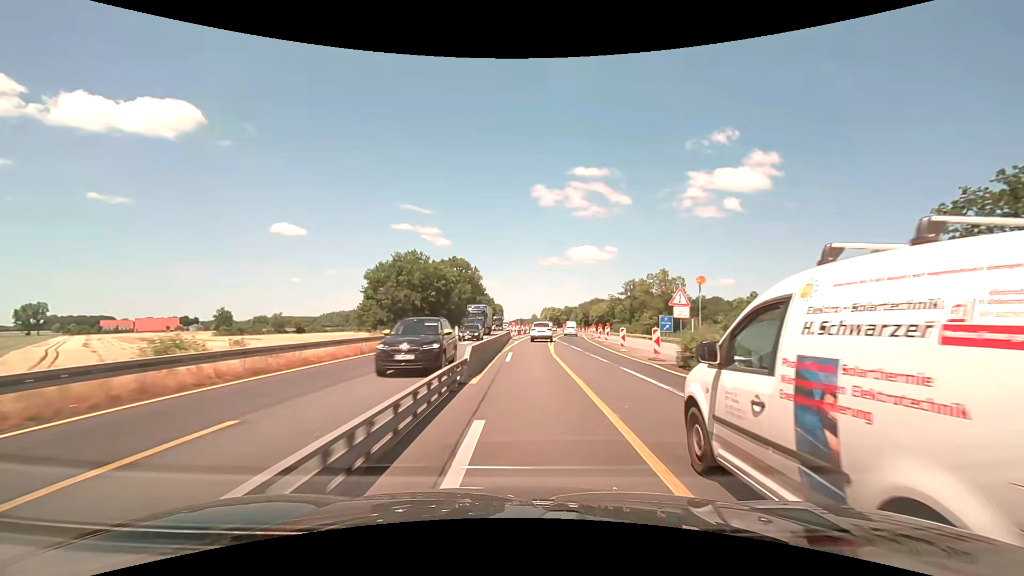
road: motorway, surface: asphalt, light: Day
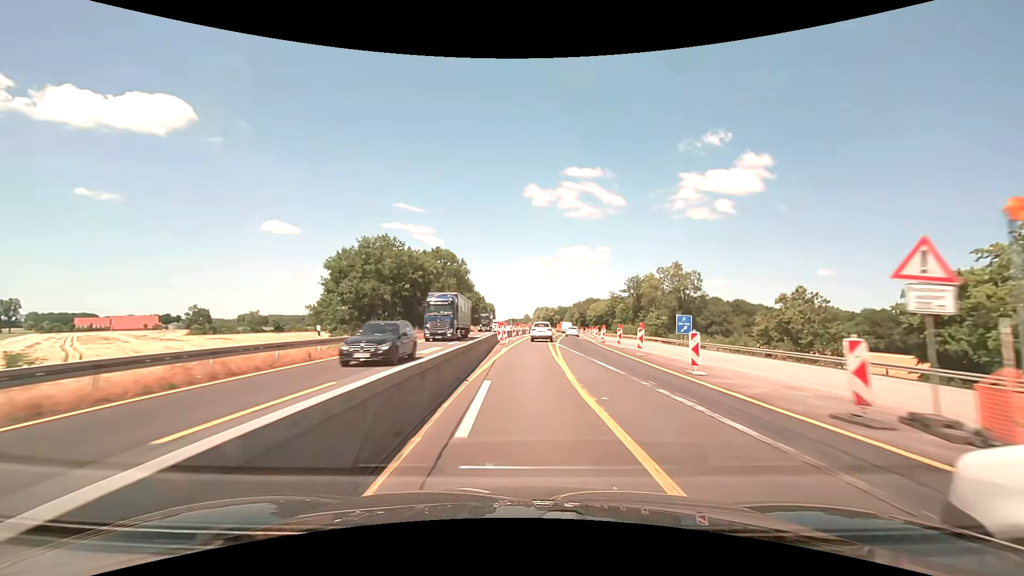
(0.0, +12.8) m; 0°
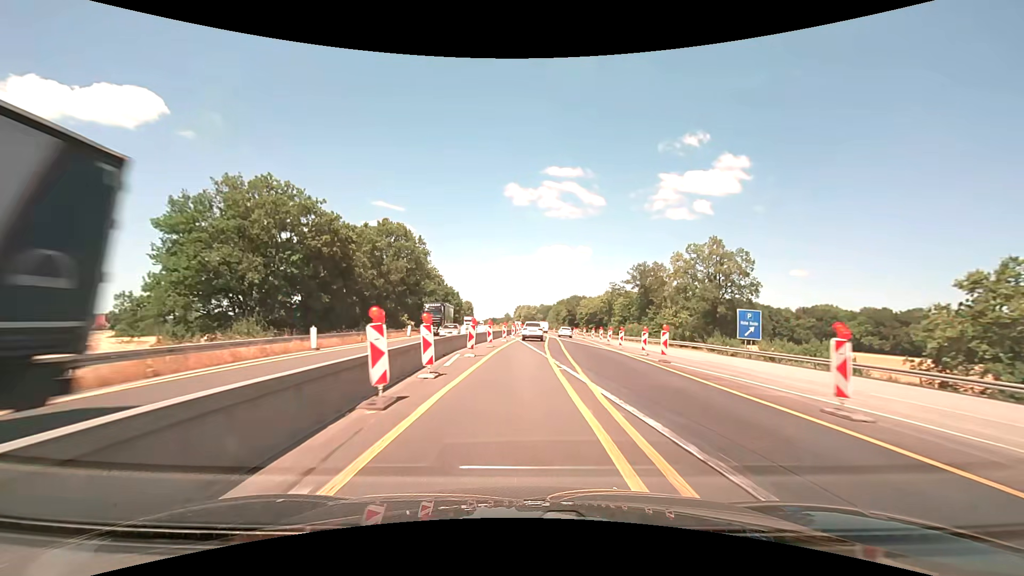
(+0.6, +25.7) m; +3°
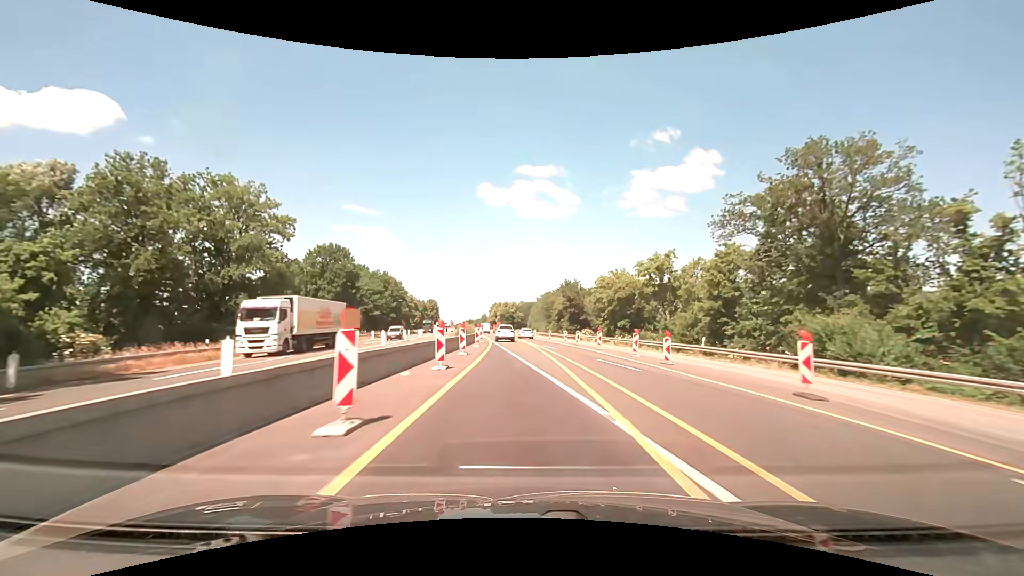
(+1.7, +64.3) m; +3°
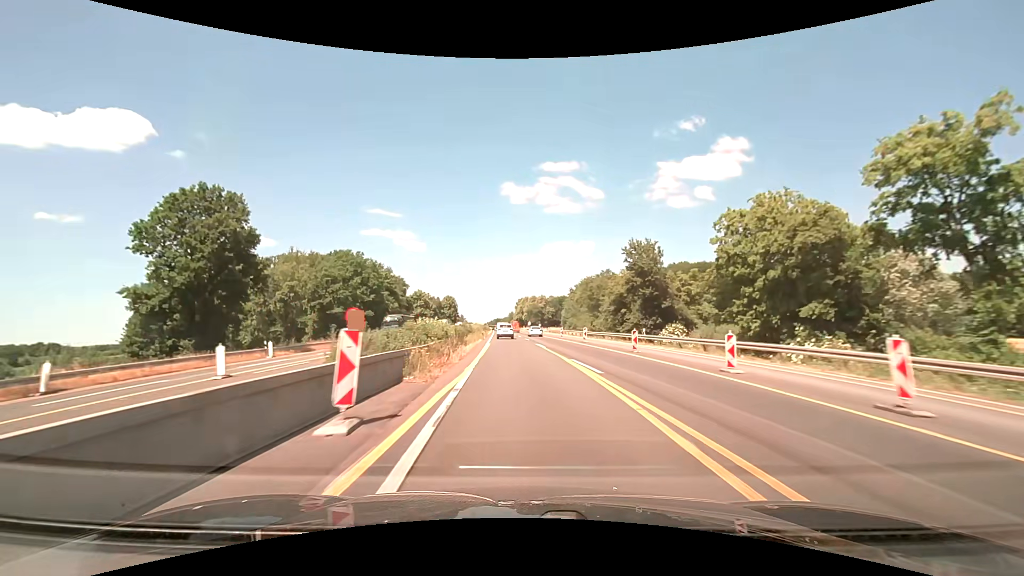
(-0.9, +39.1) m; -3°
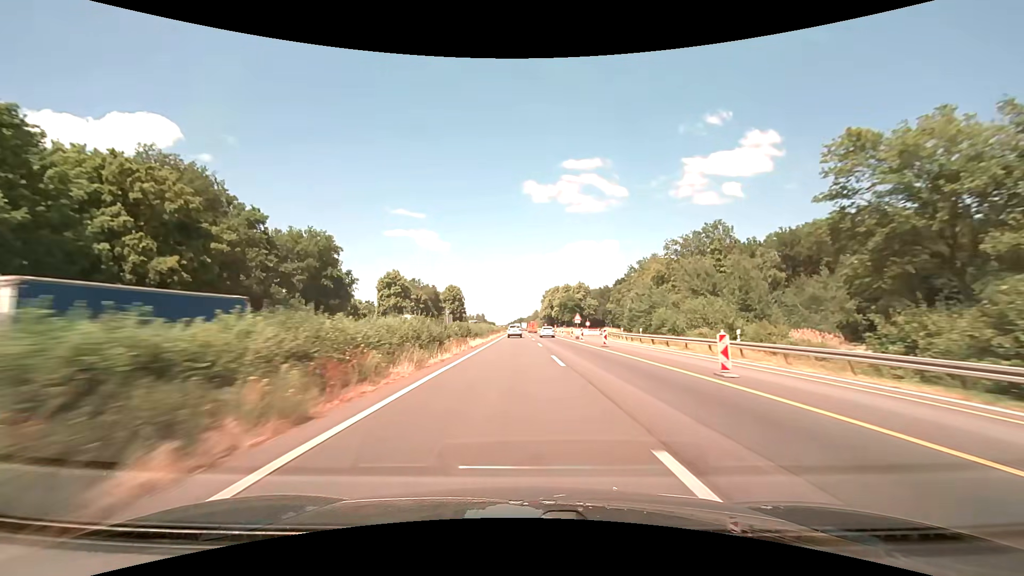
(-2.2, +69.7) m; -3°
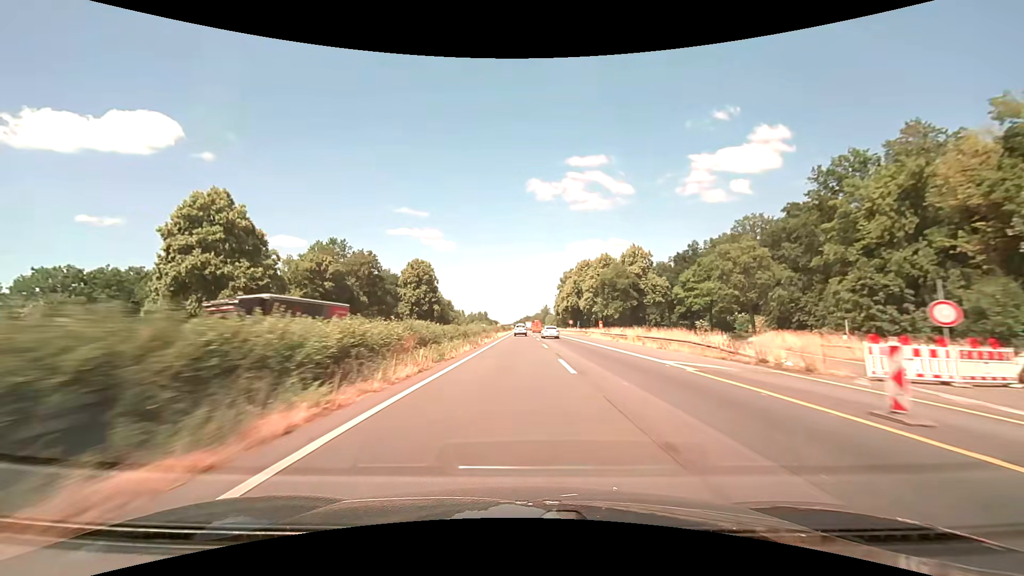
(-0.7, +75.3) m; -1°
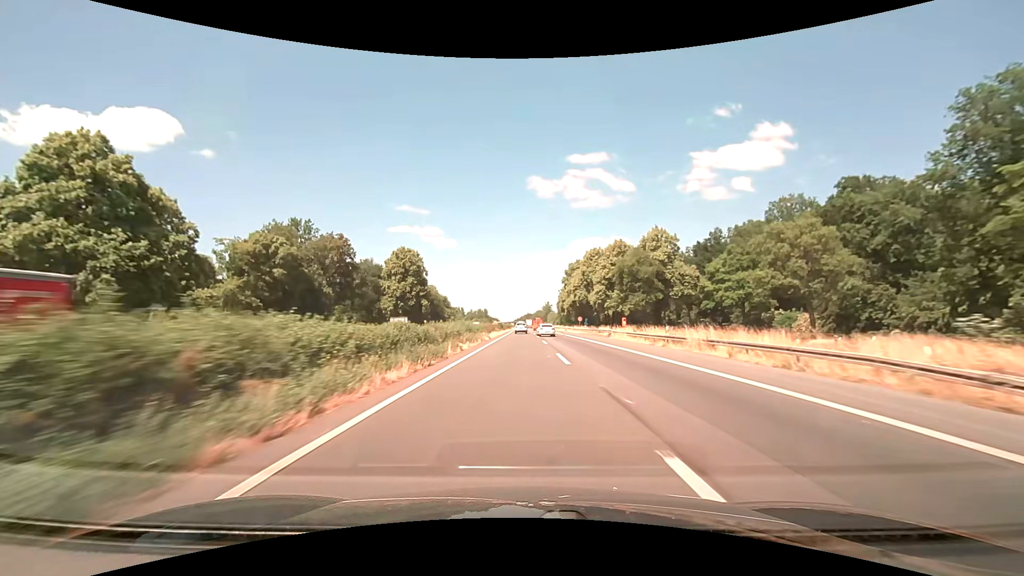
(0.0, +15.4) m; 0°
(0, +10) (0, +20) (0, +30) (0, +40) (0, +50) (0, +60) (0, +70) (0, +80) (0, +90) (0, +100) m
